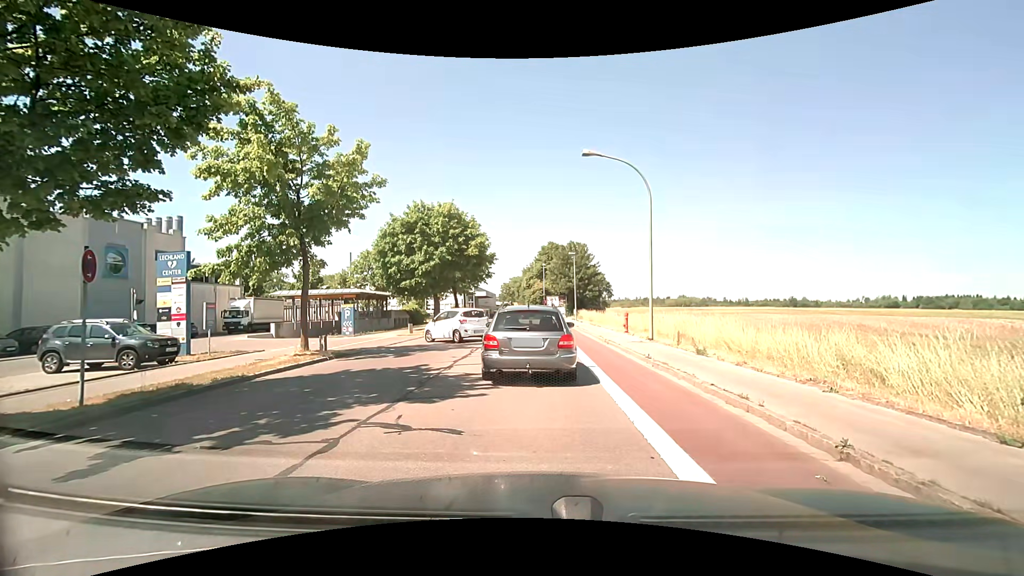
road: tertiary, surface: asphalt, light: Day
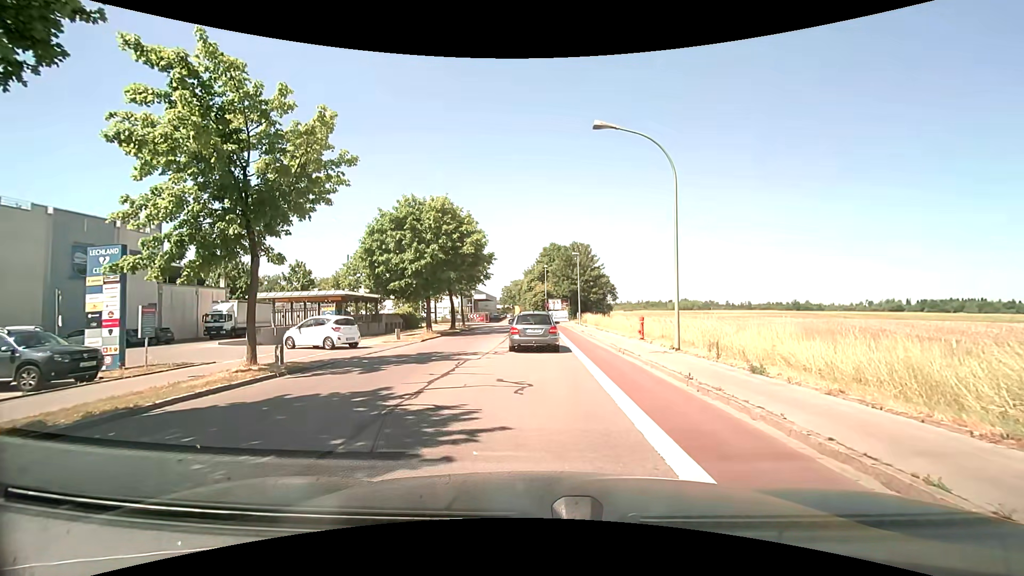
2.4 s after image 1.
(0.0, +3.5) m; -1°
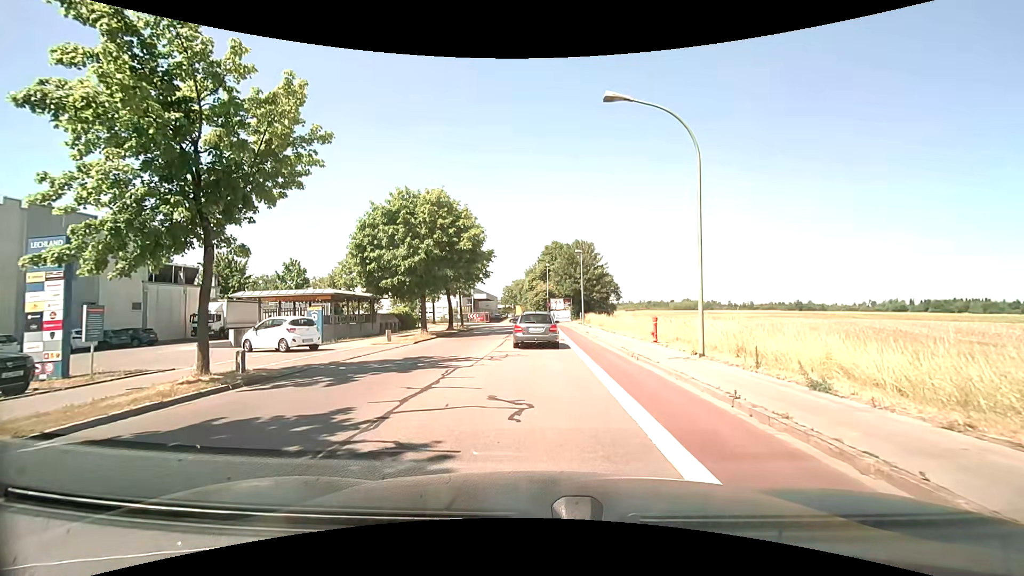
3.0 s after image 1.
(0.0, +2.2) m; +1°
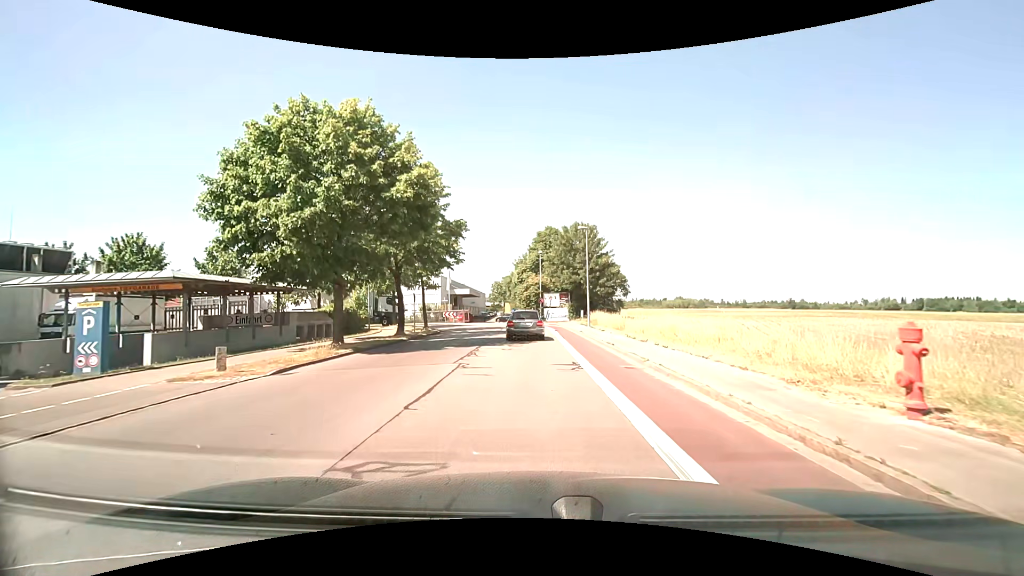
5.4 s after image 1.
(0.0, +13.8) m; +1°
(0, +10) (0, +20) (0, +30) (0, +40) (-2, +50) (-10, +56) (-19, +59) (-29, +59) (-39, +60) (-49, +60) m
